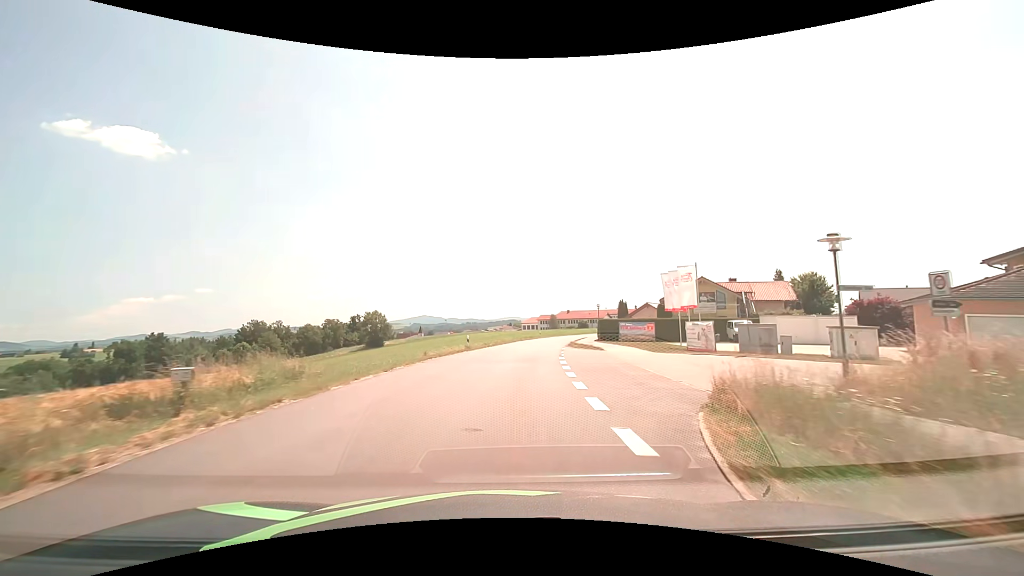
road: tertiary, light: Day
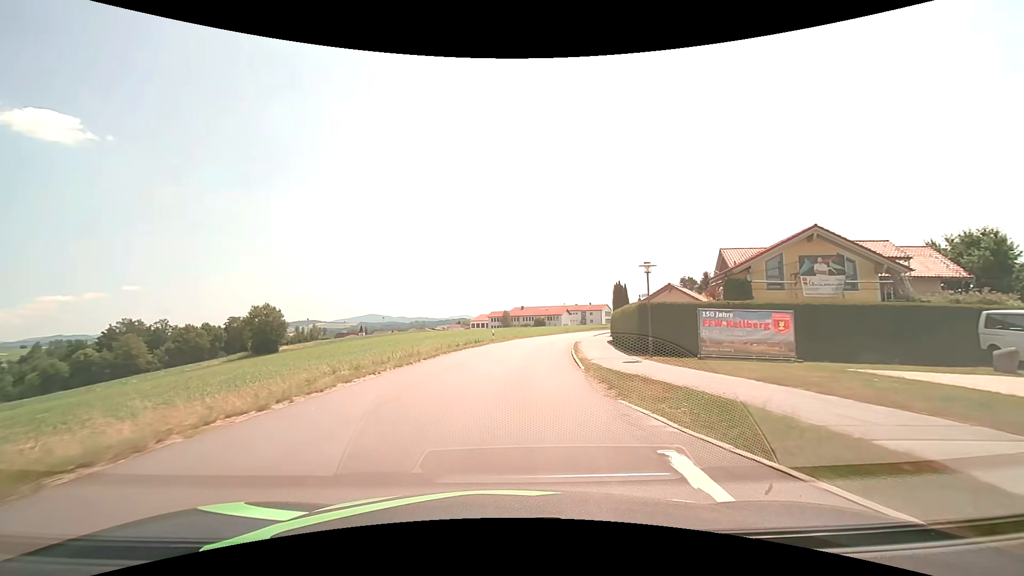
(+1.6, +31.6) m; +6°
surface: asphalt
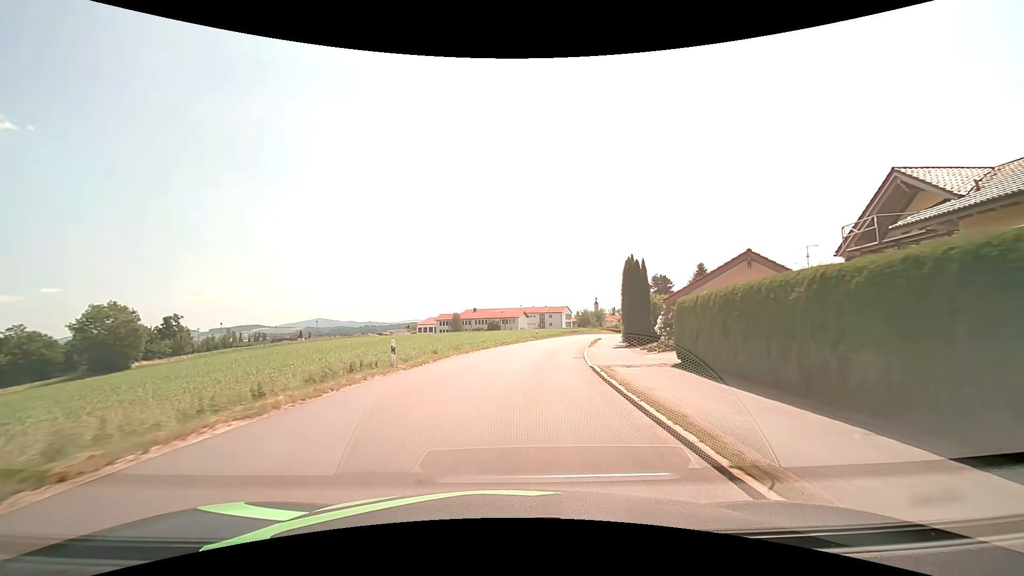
(+0.9, +23.3) m; +5°
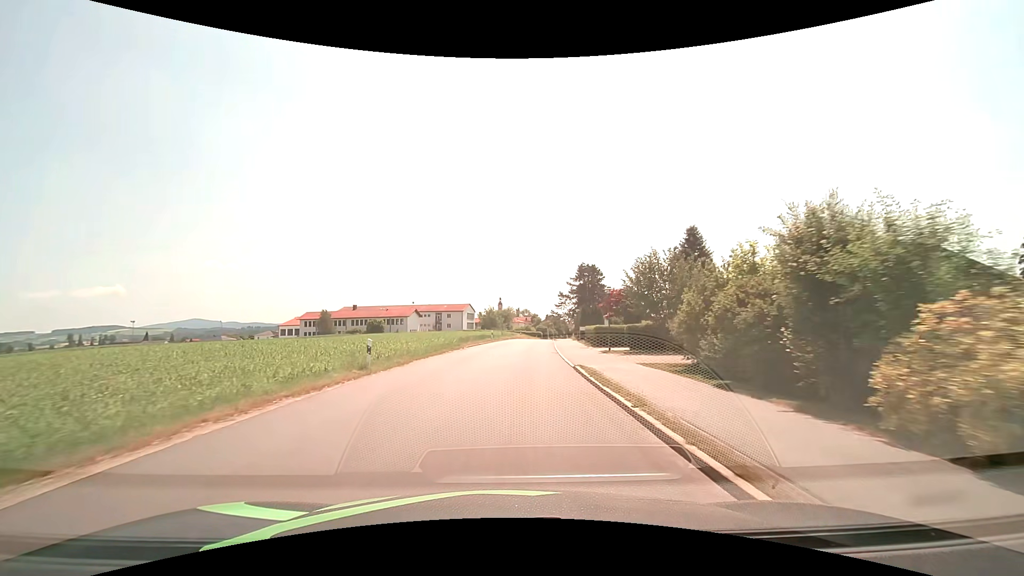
(+4.0, +38.0) m; +11°
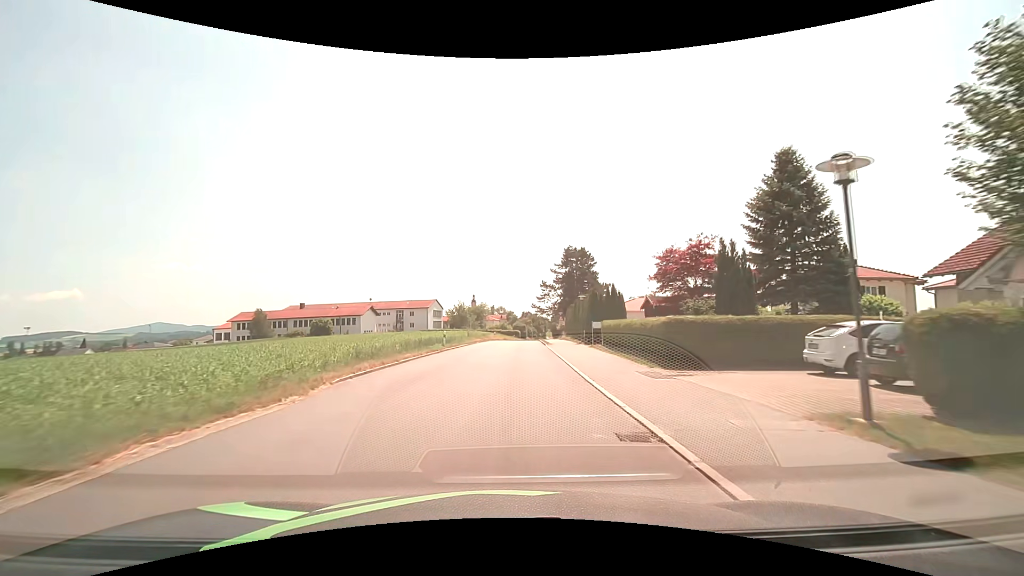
(+0.8, +22.9) m; +3°
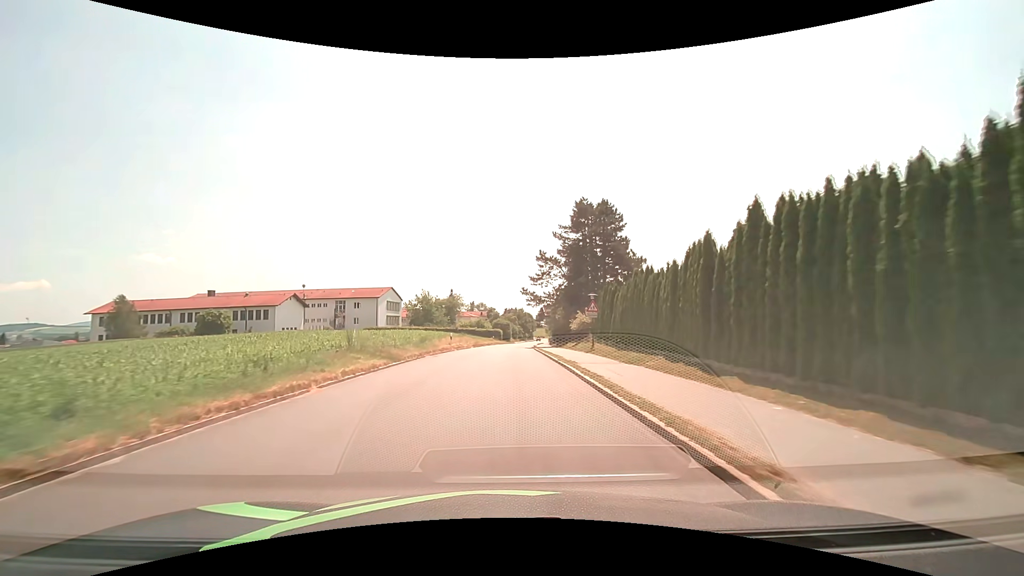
(+0.7, +38.2) m; +2°
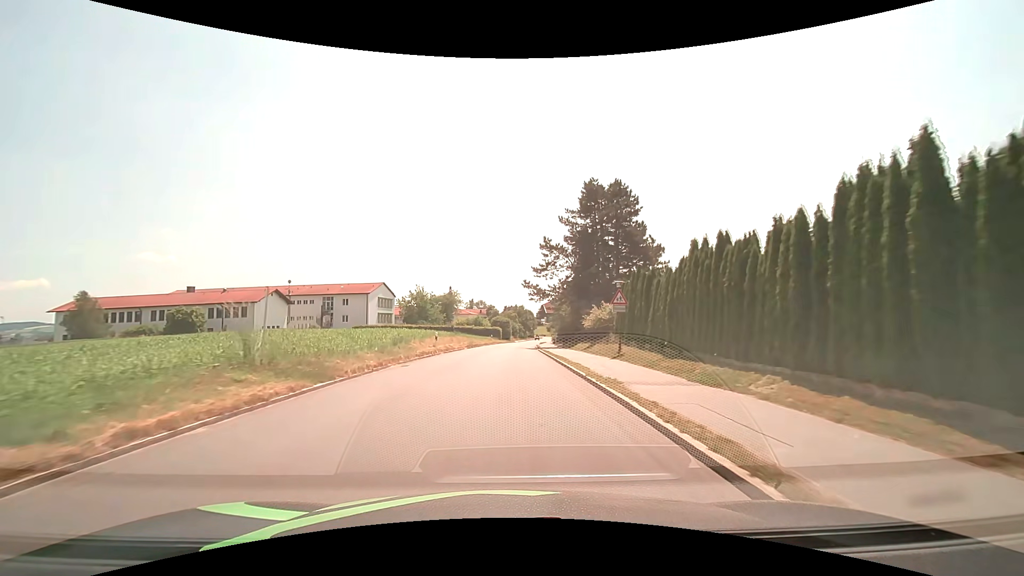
(0.0, +7.7) m; 0°
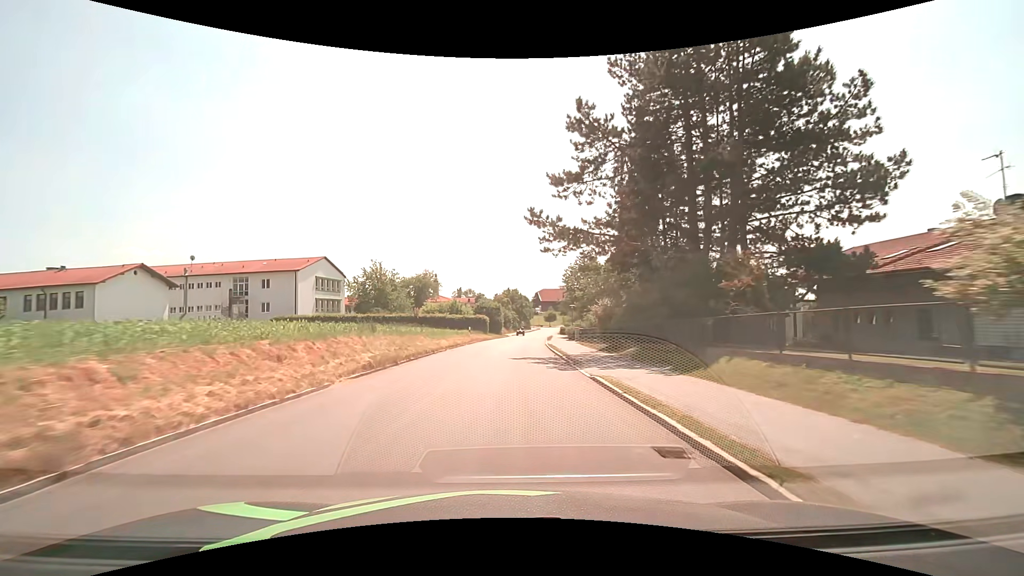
(+0.2, +30.9) m; +1°
(0, +10) (0, +20) (+1, +30) (+1, +40) (+2, +50) (+3, +60) (+4, +70) (+5, +80) (+6, +90) (+7, +100) m
